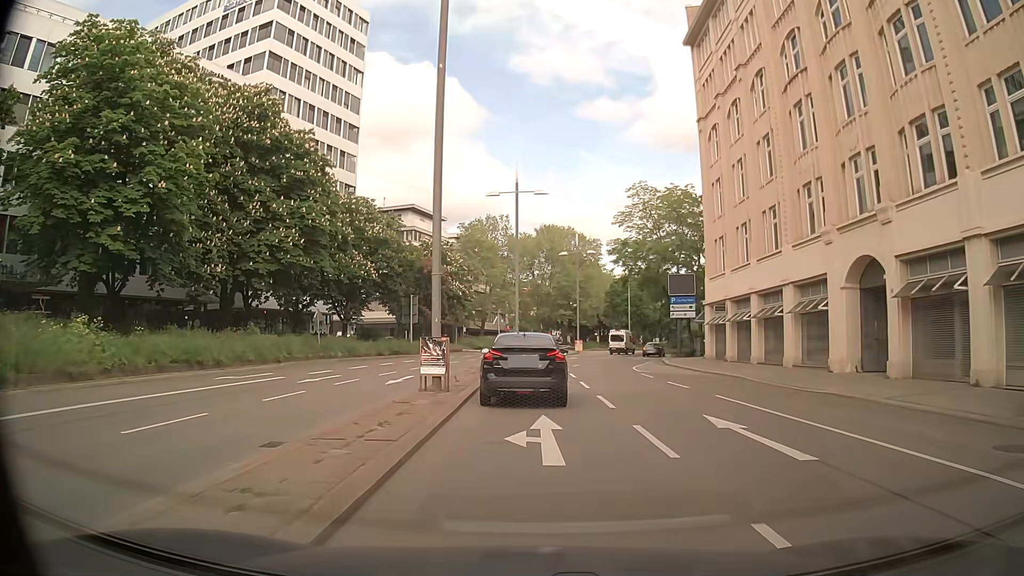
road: primary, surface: asphalt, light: Day
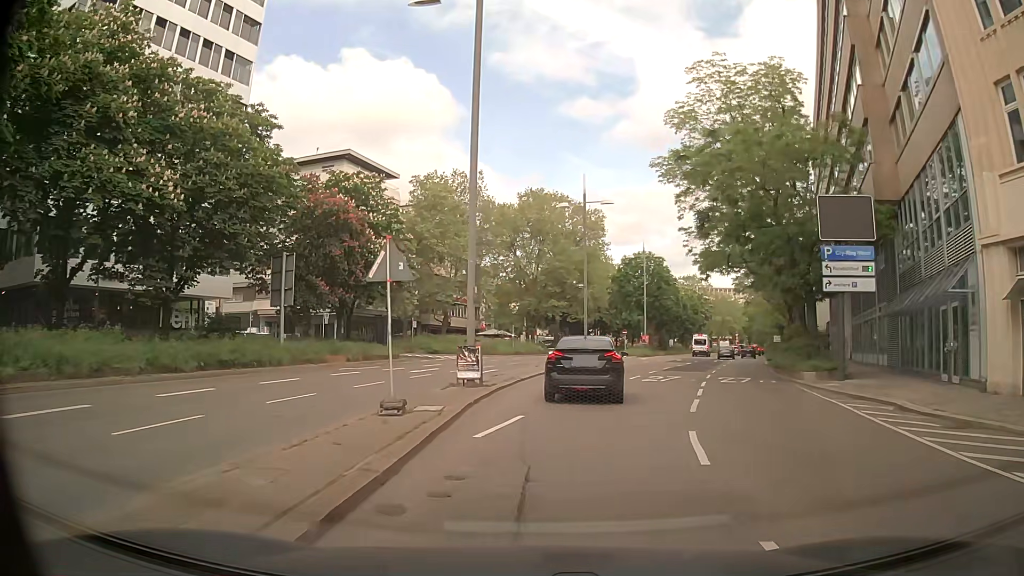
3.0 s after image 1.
(0.0, +30.2) m; +2°
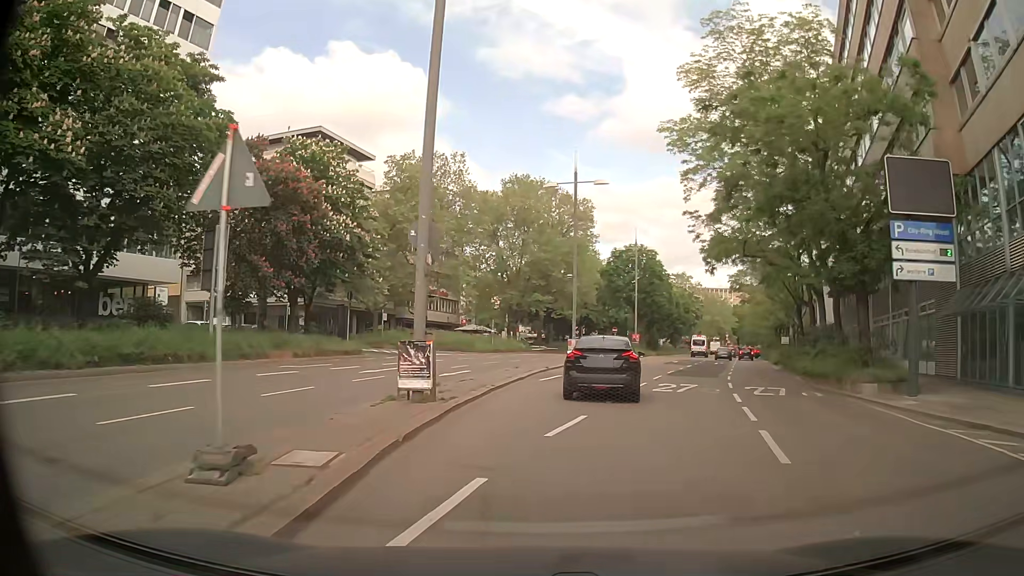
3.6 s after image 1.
(0.0, +6.1) m; +1°
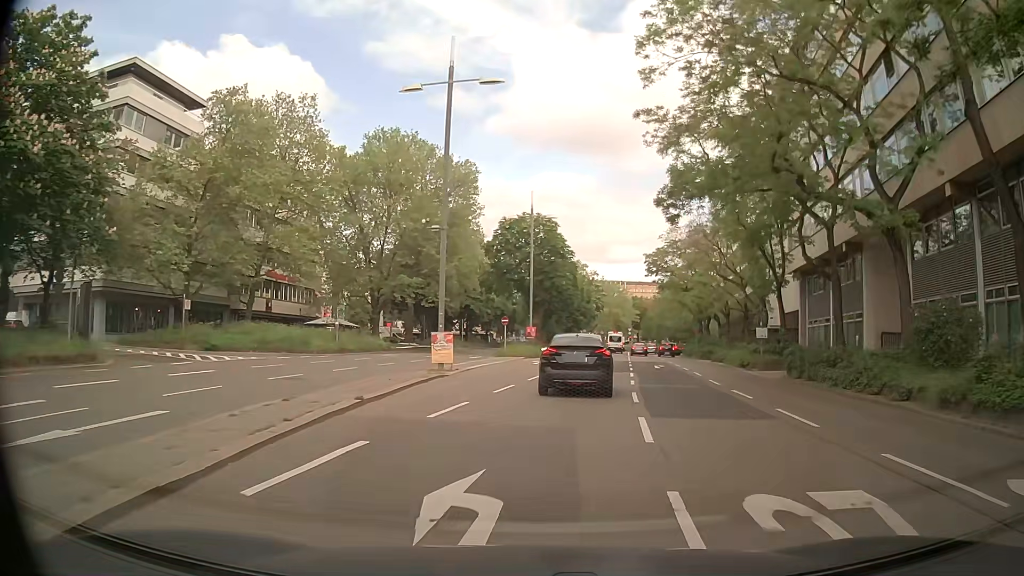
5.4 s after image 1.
(+1.7, +18.1) m; +10°
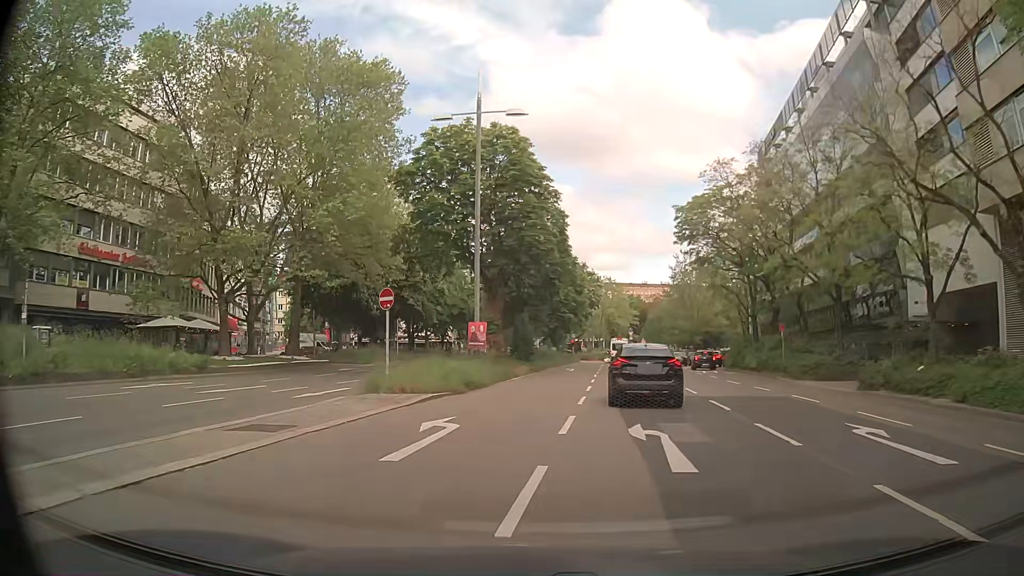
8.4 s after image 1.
(+1.9, +29.6) m; +3°
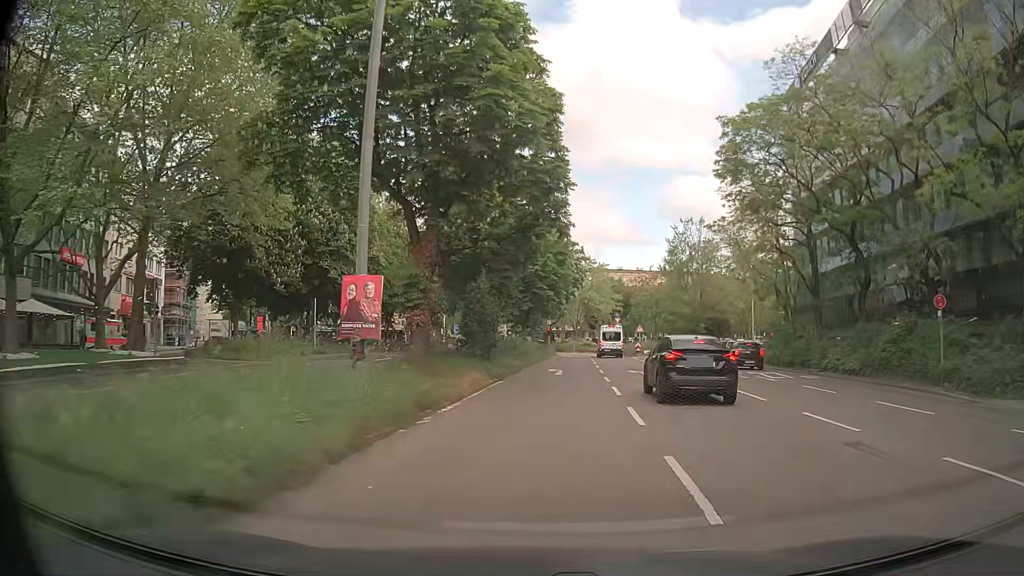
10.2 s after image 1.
(-0.4, +17.4) m; 0°
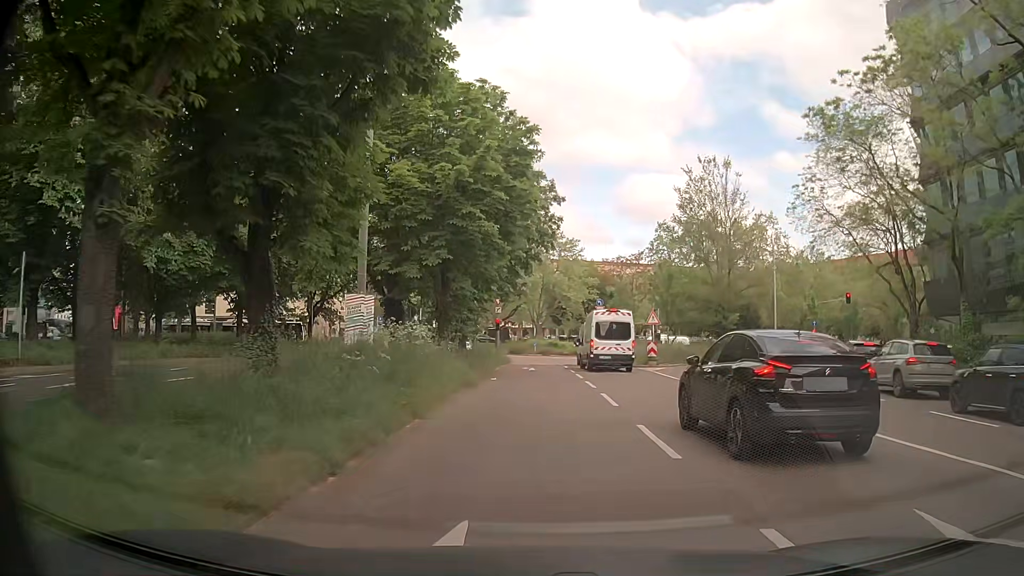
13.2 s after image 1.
(+1.4, +26.8) m; +4°
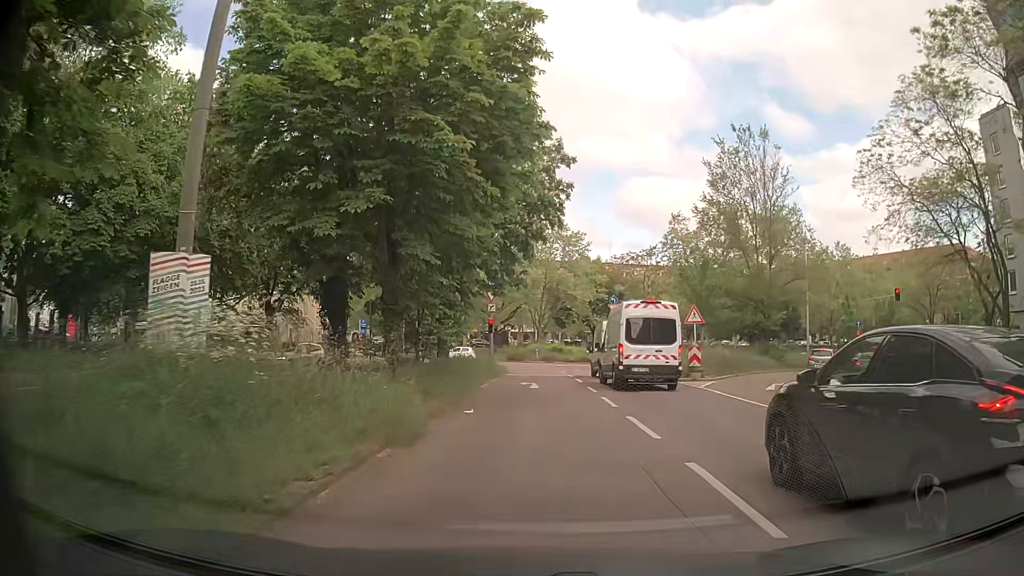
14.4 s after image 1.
(0.0, +9.1) m; 0°
